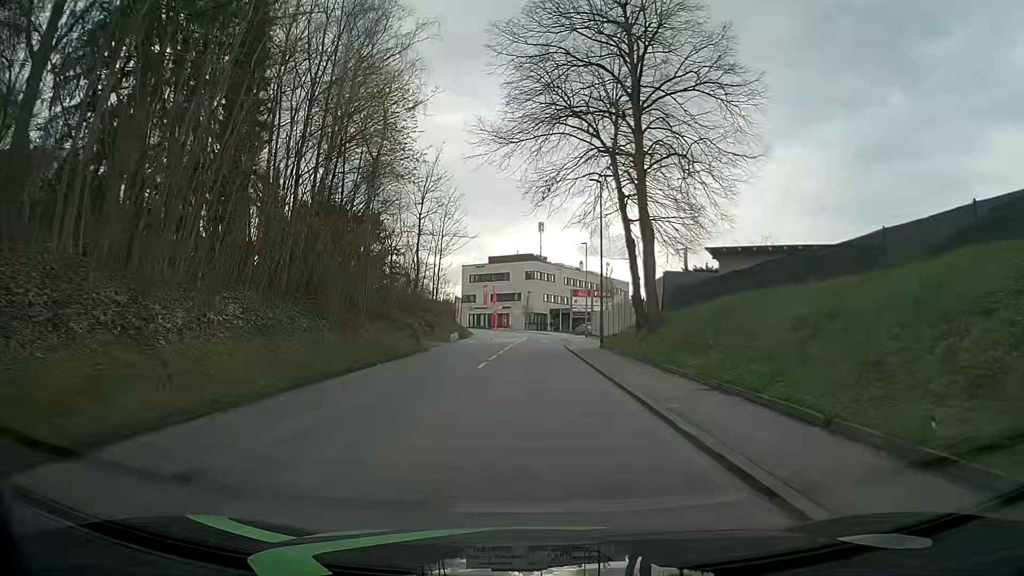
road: tertiary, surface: asphalt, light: Day
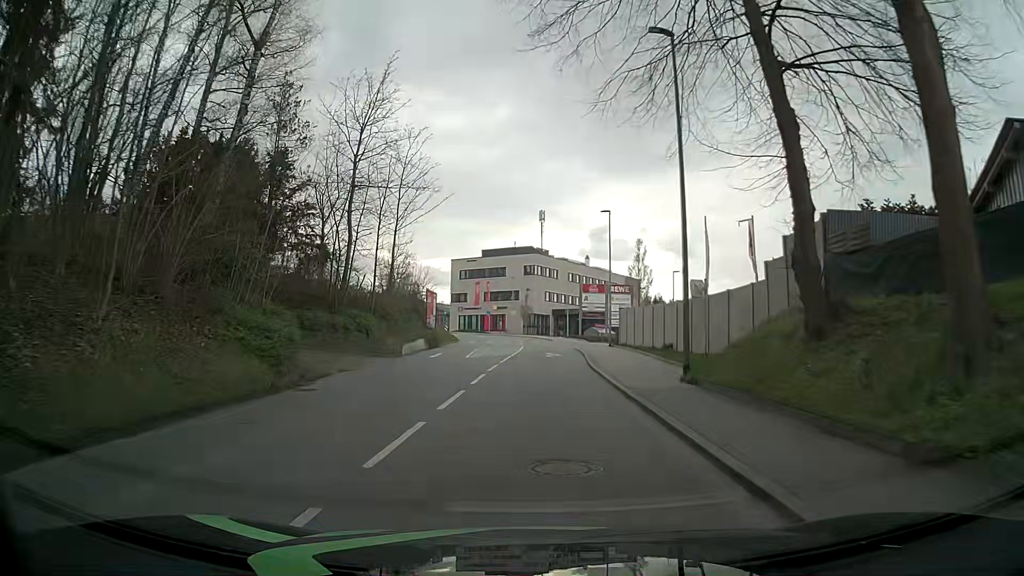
(-0.3, +18.0) m; -1°
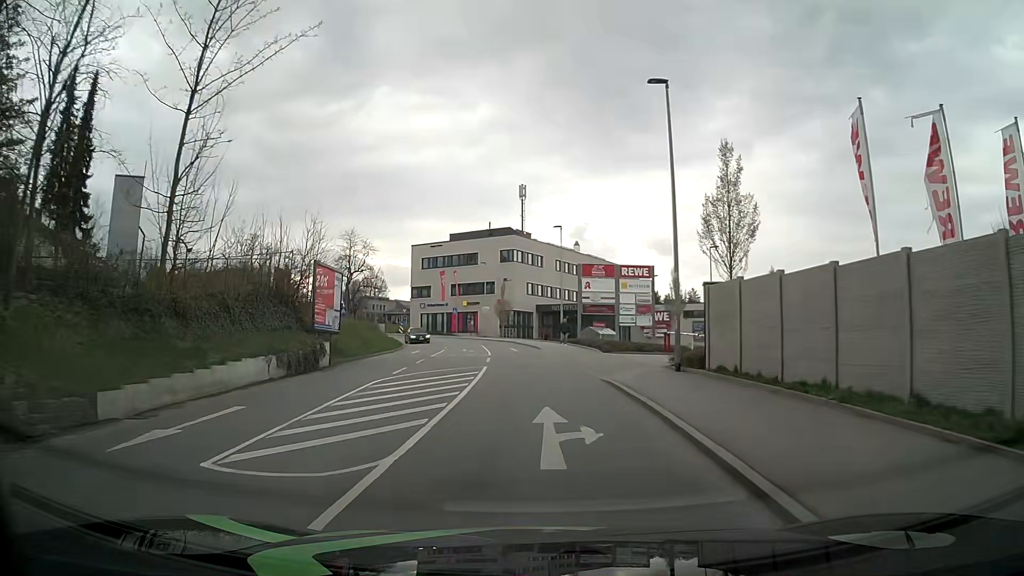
(+0.2, +22.4) m; +1°
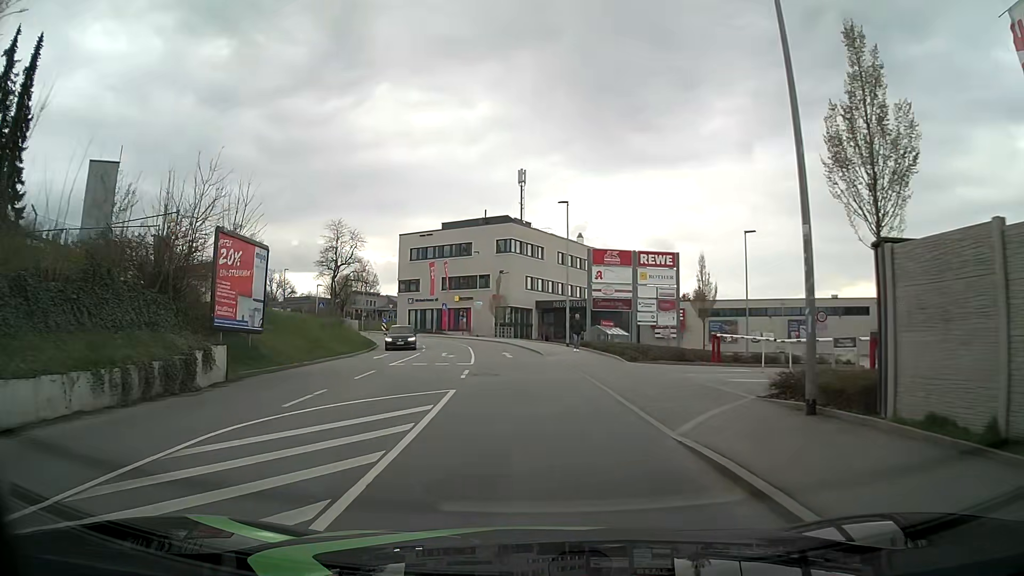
(+0.1, +8.9) m; +1°
